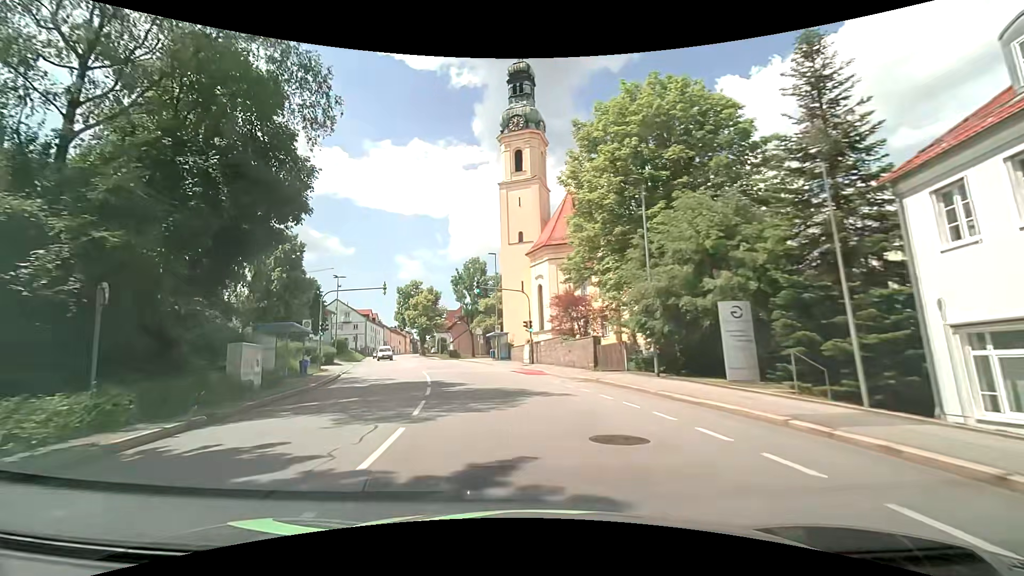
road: tertiary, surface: asphalt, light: Day
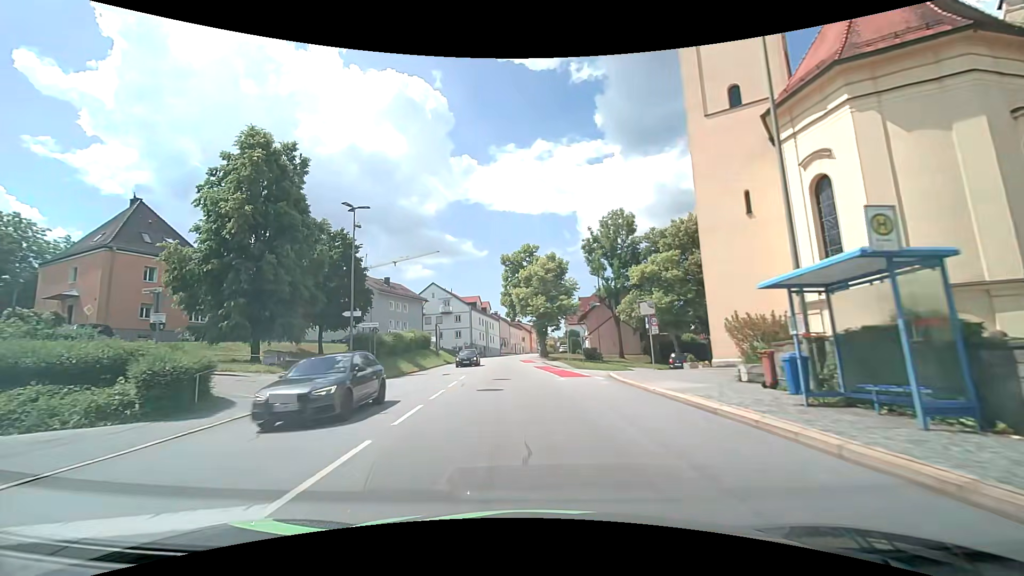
(-6.0, +35.4) m; -16°
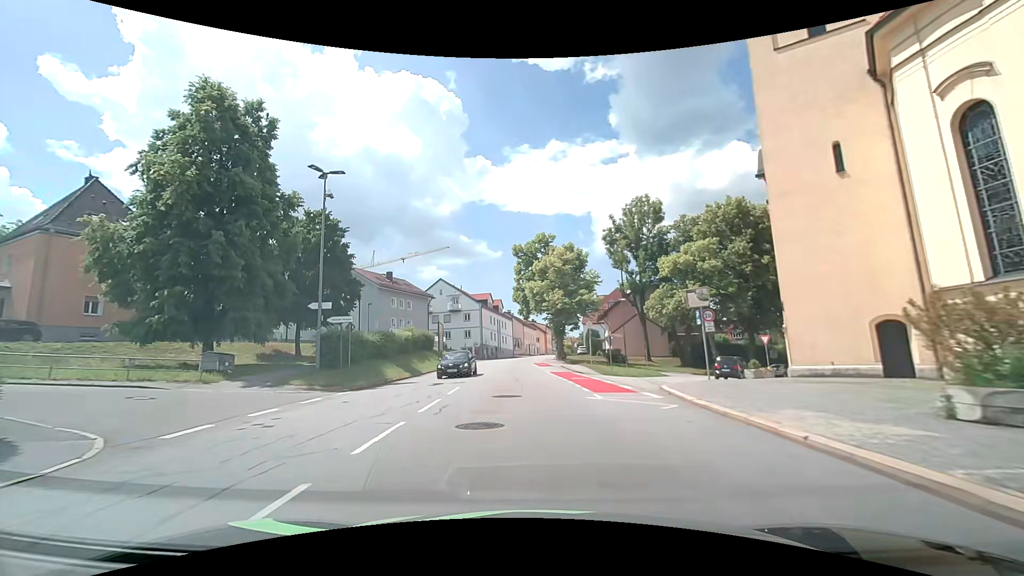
(-0.1, +6.9) m; -2°
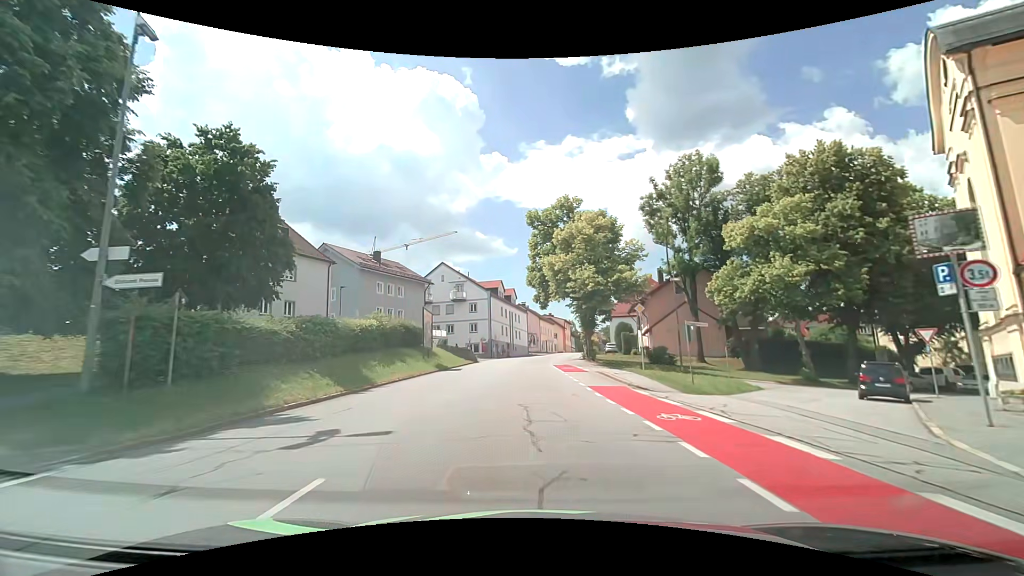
(-0.2, +13.5) m; -2°
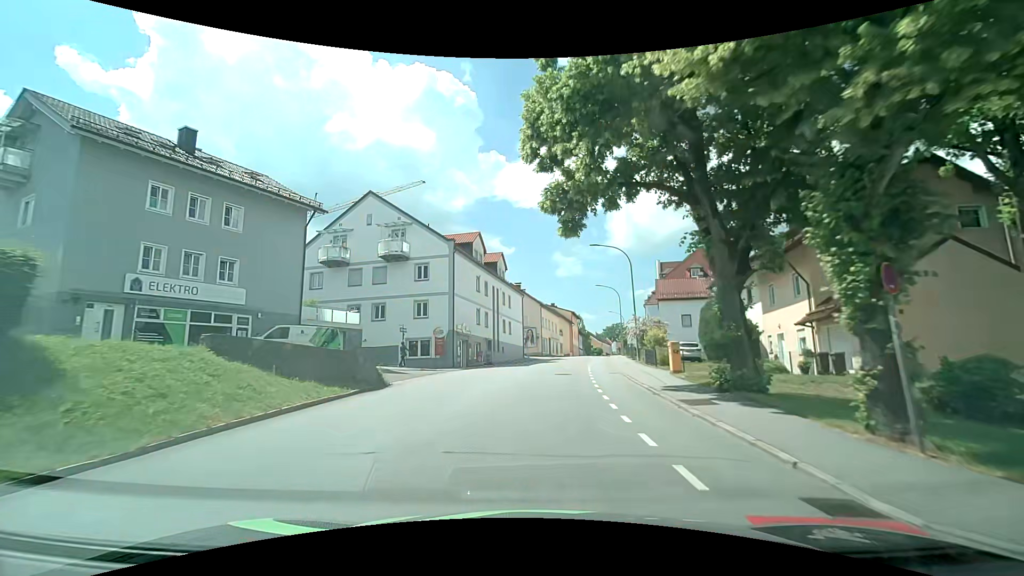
(-0.2, +33.4) m; +1°
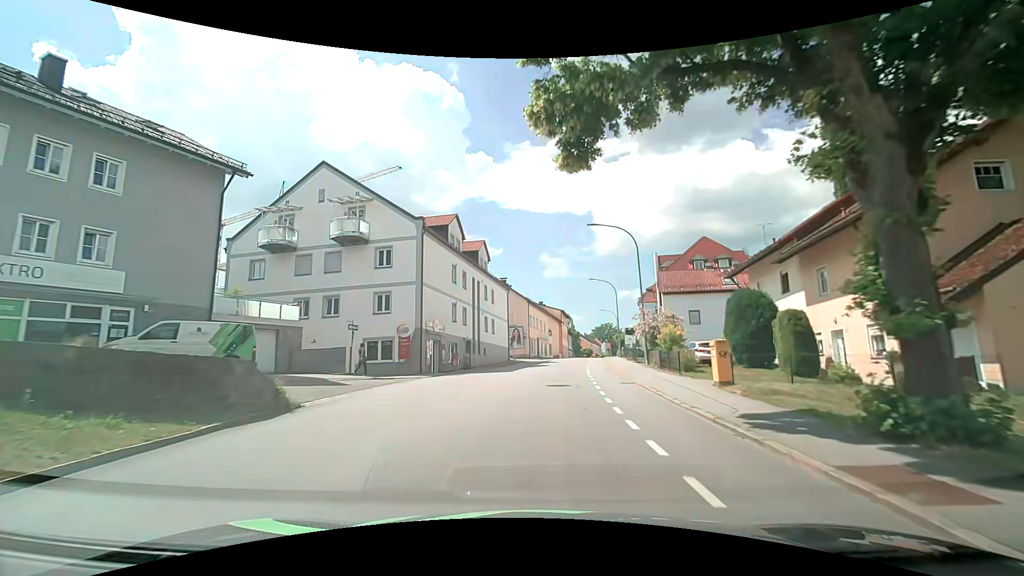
(0.0, +6.7) m; +1°
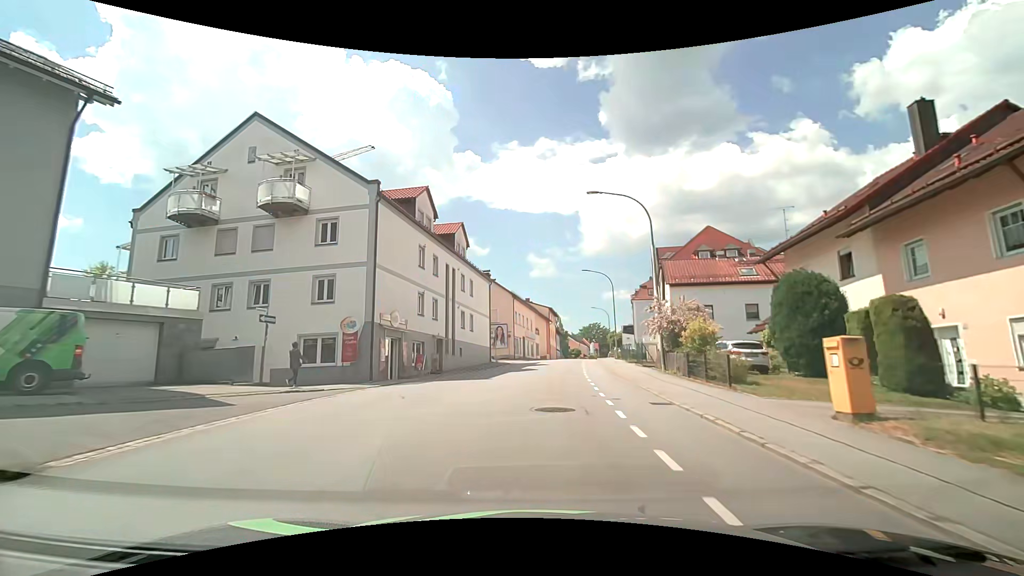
(+0.1, +6.7) m; +1°
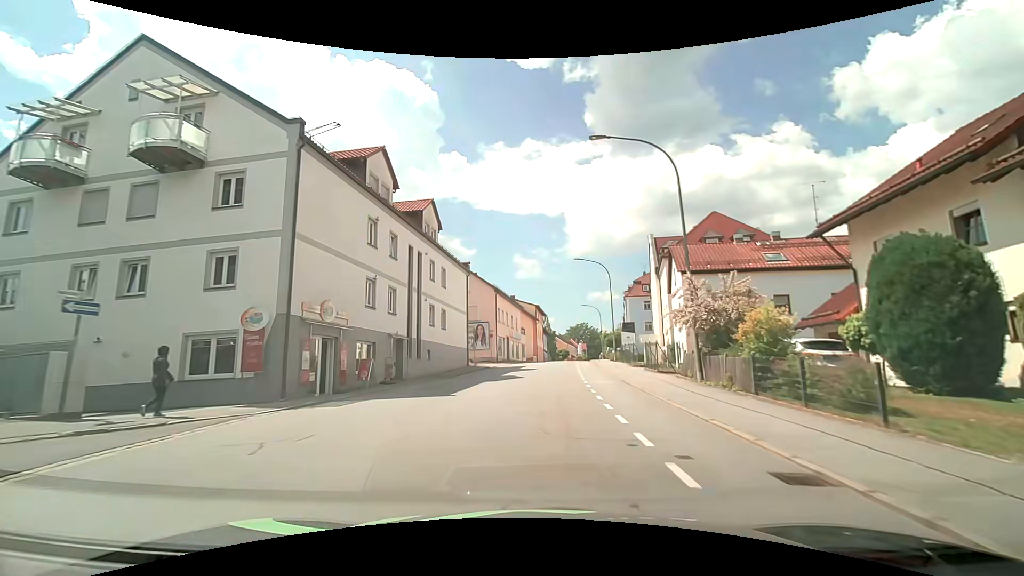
(+0.1, +6.8) m; +2°
(0, +10) (+1, +20) (+1, +30) (+2, +40) (+3, +50) (+4, +60) (+5, +70) (+6, +80) (+8, +90) (+9, +100) m
